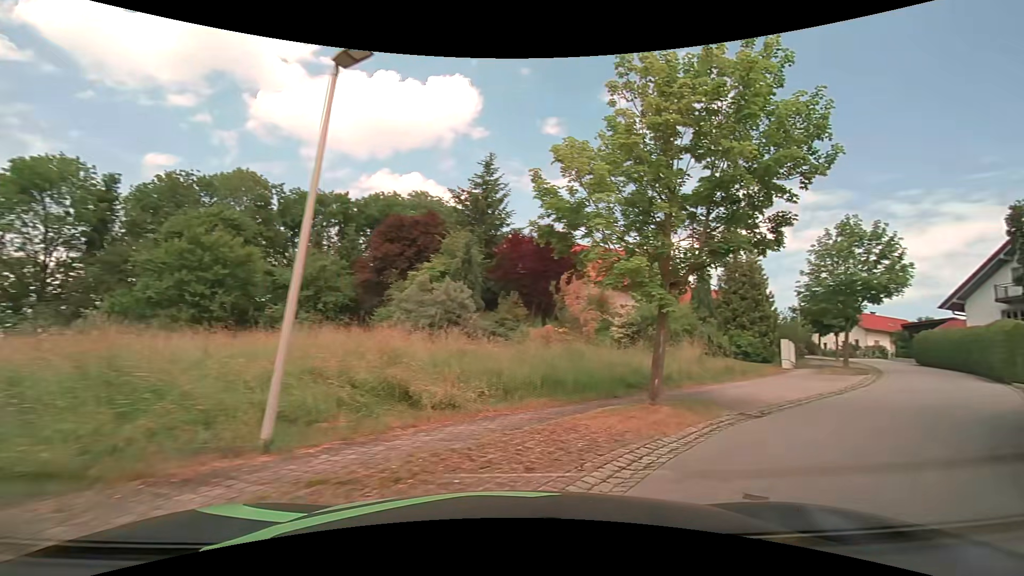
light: Day
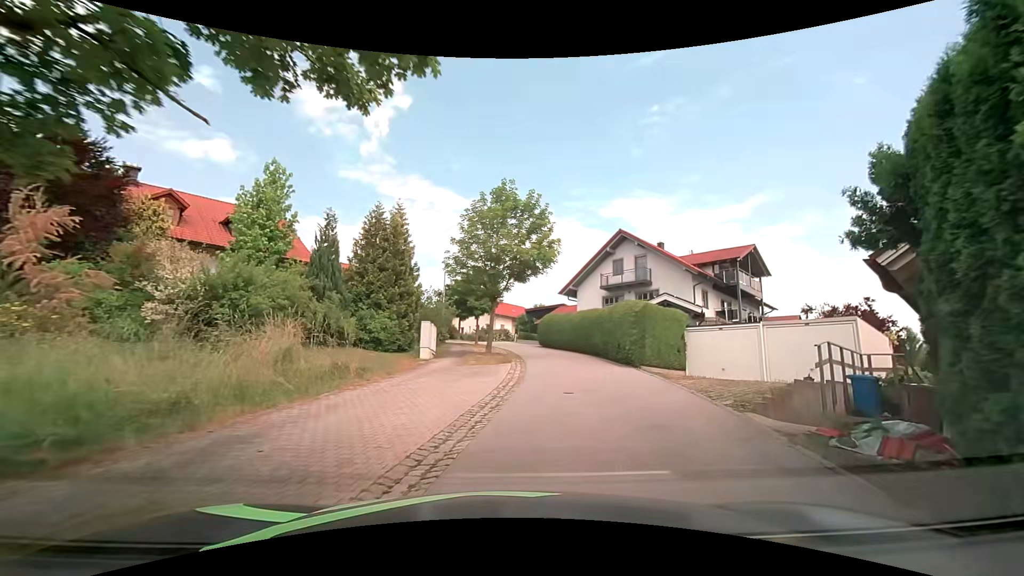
(+3.5, +8.2) m; +38°
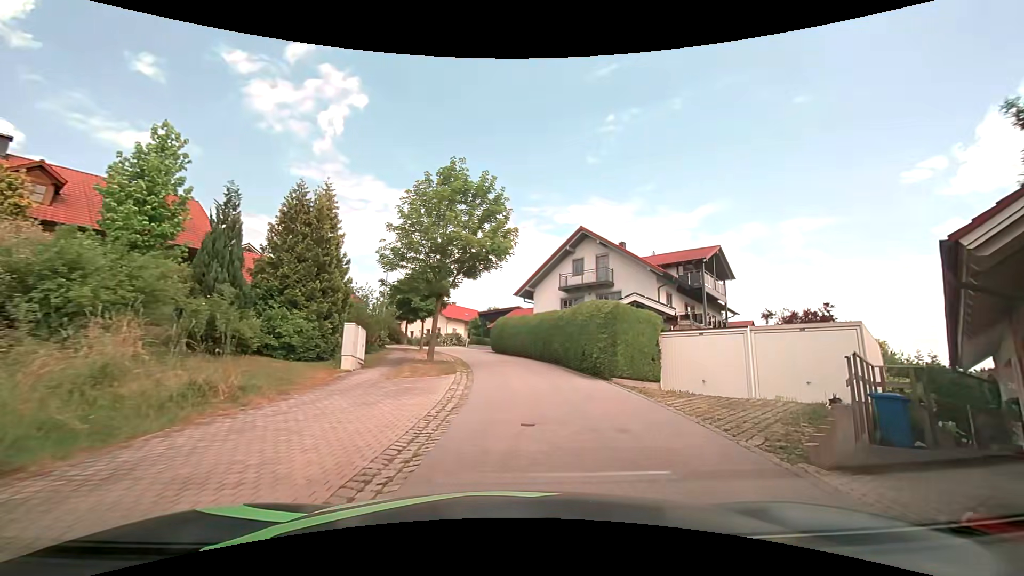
(+0.2, +3.4) m; +7°
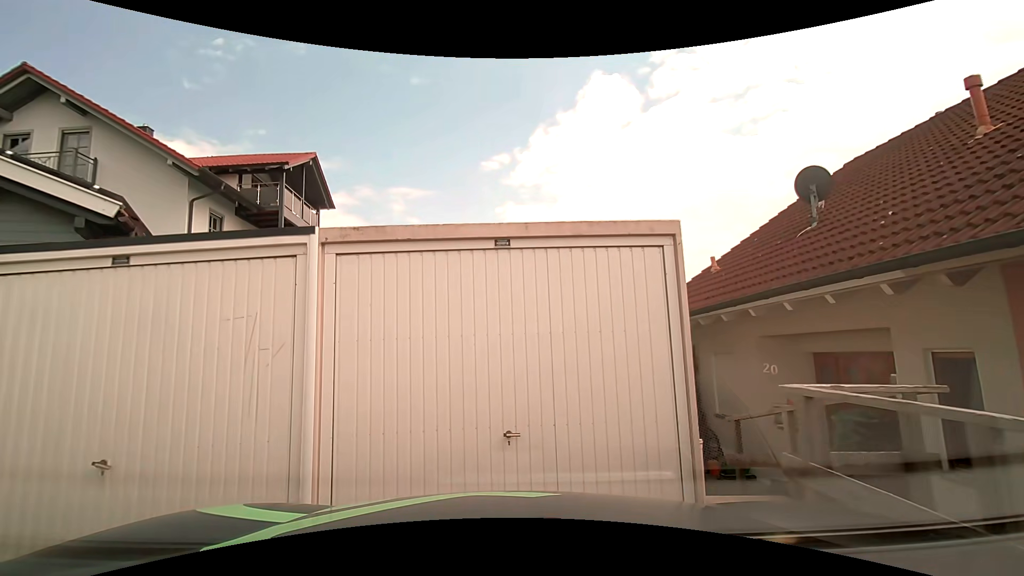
(+4.3, +12.0) m; +42°
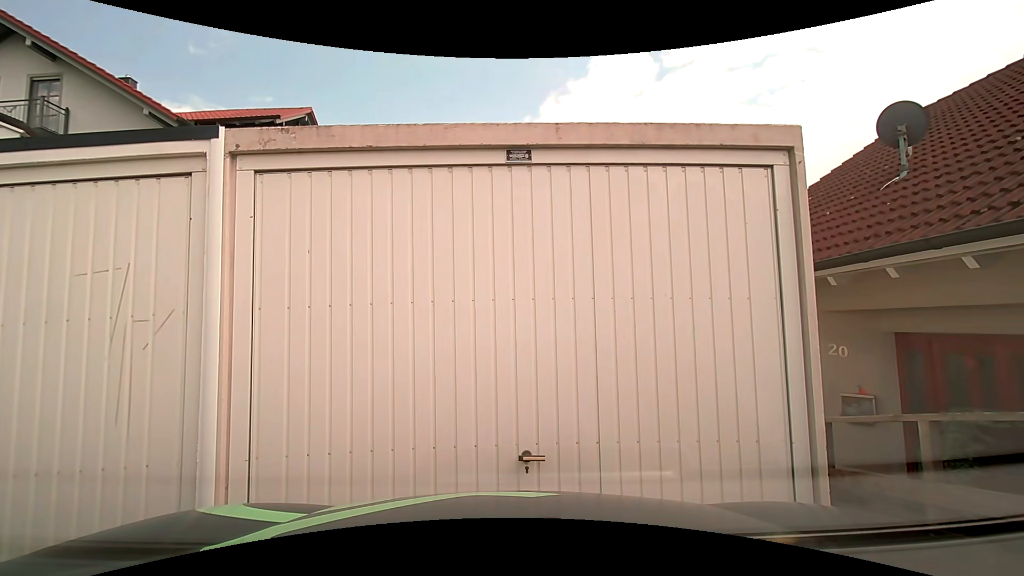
(0.0, +1.2) m; -1°
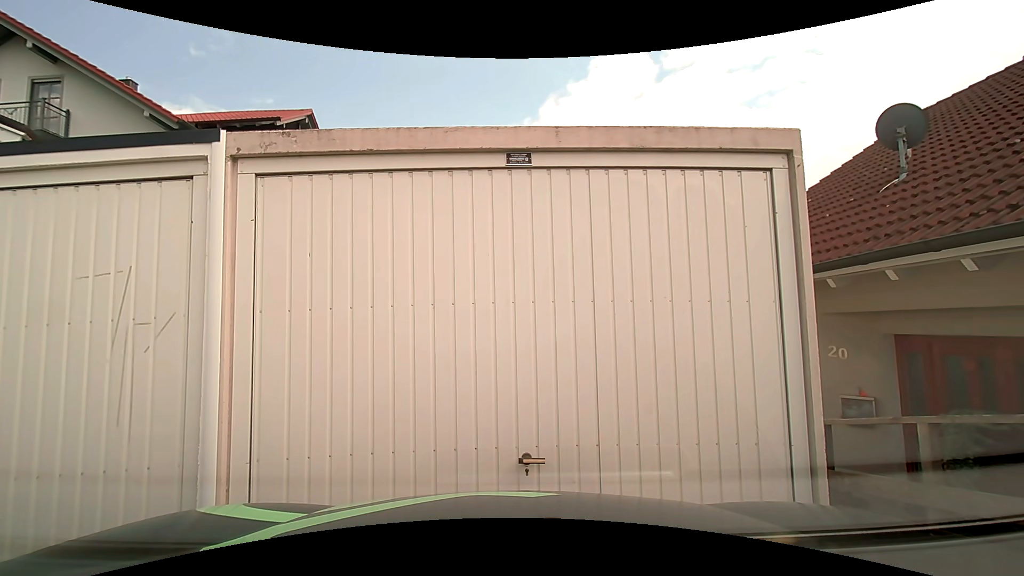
(0.0, +0.1) m; 0°
